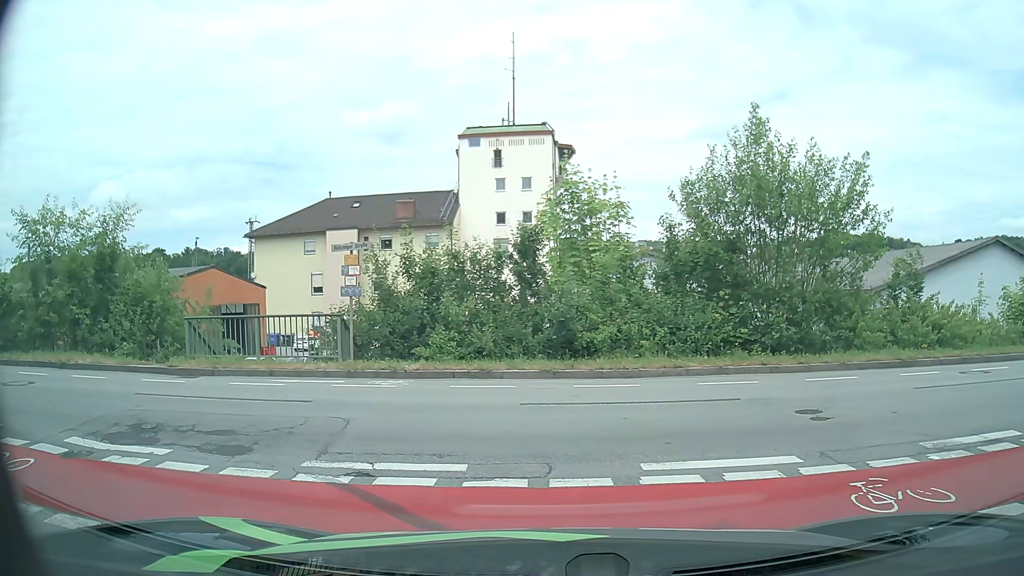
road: residential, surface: asphalt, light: Day
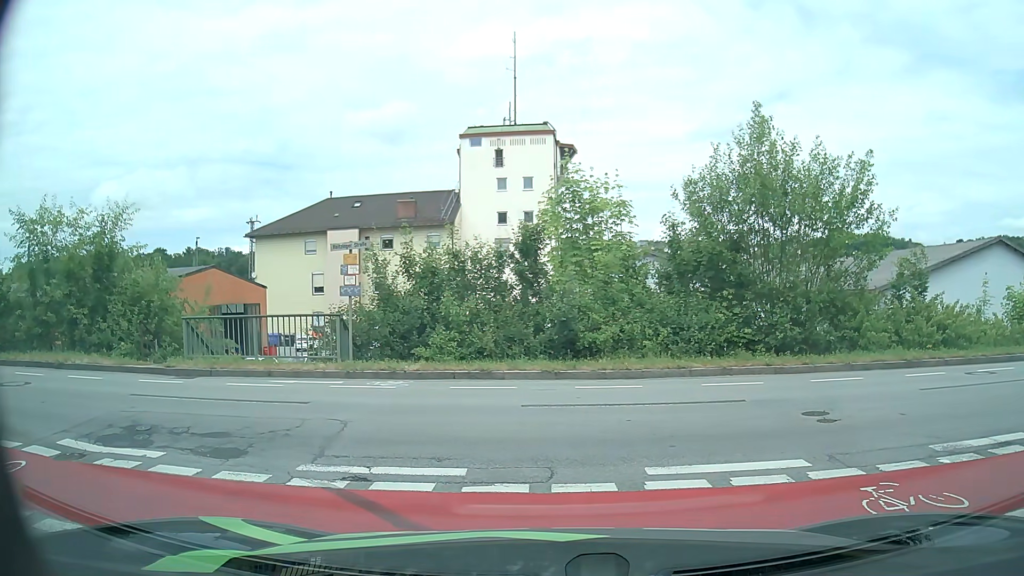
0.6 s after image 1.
(0.0, +0.2) m; 0°
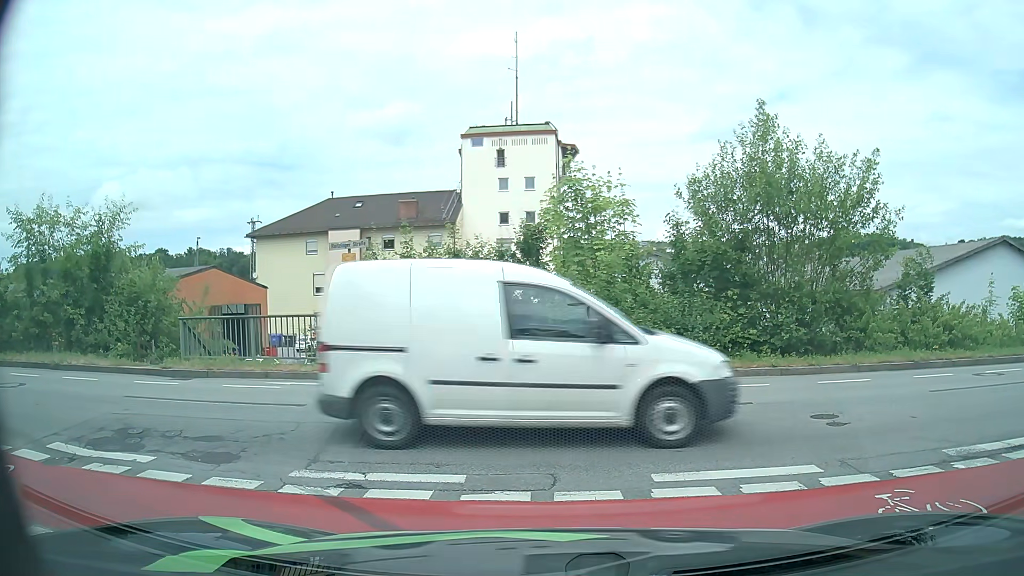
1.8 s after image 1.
(0.0, +0.2) m; 0°
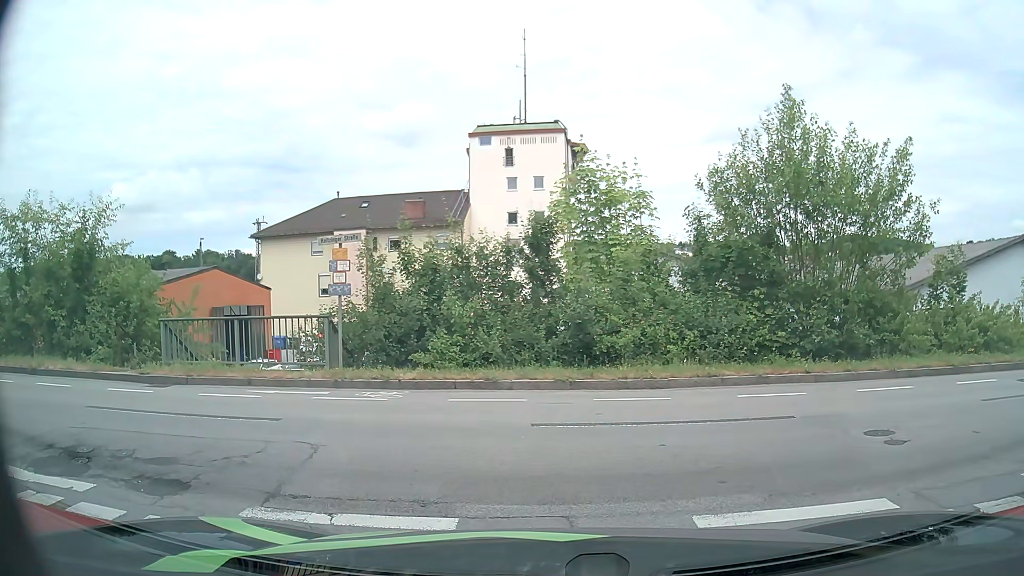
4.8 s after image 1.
(0.0, +1.2) m; 0°
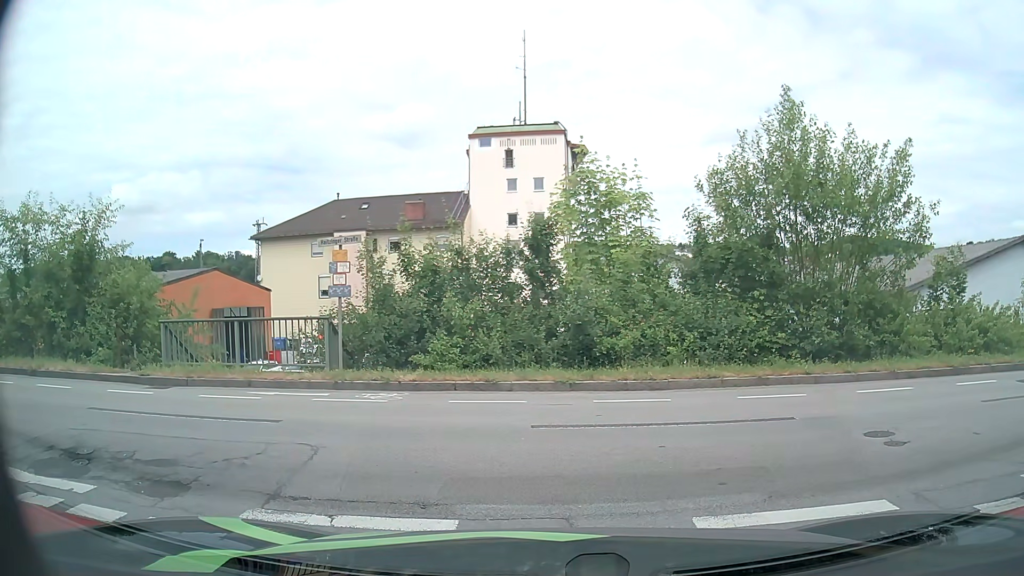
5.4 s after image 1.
(0.0, 0.0) m; 0°
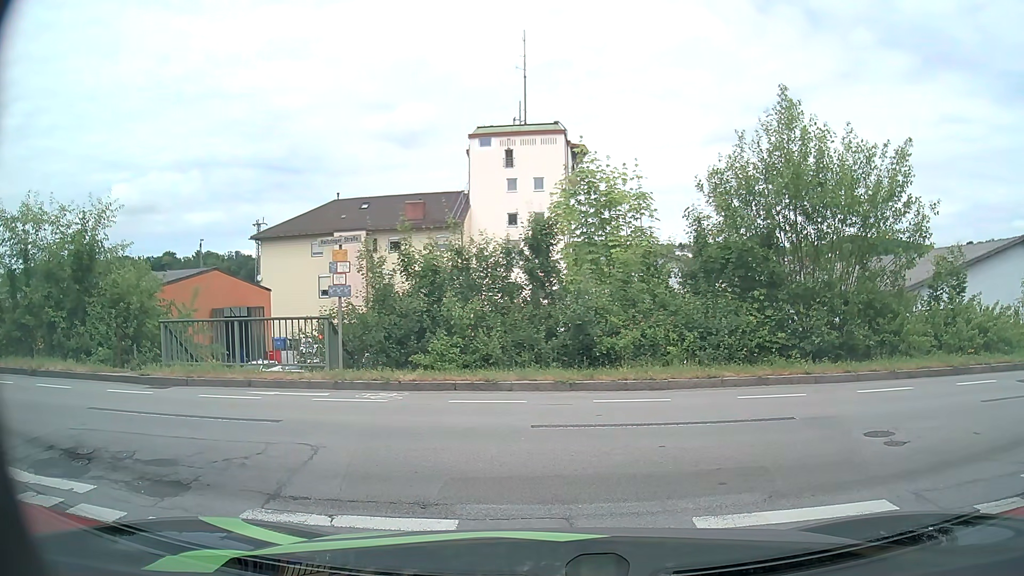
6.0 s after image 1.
(0.0, 0.0) m; 0°
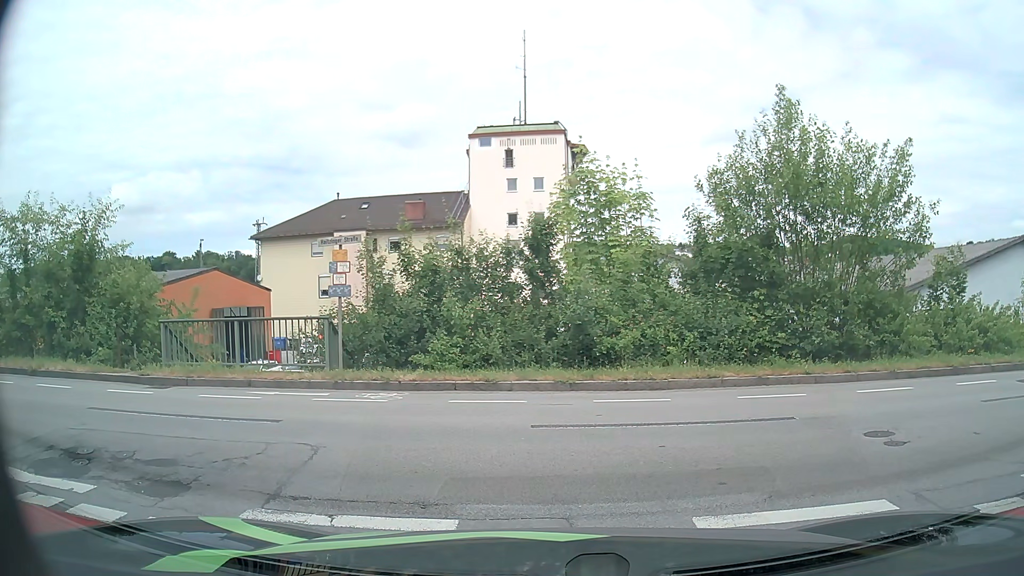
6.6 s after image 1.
(0.0, 0.0) m; 0°
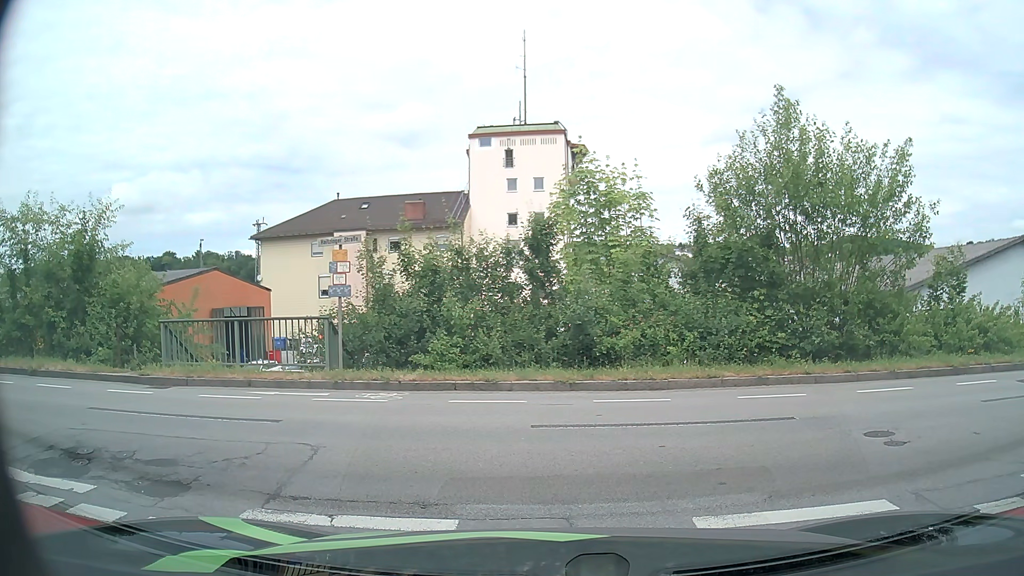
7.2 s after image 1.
(0.0, 0.0) m; 0°
